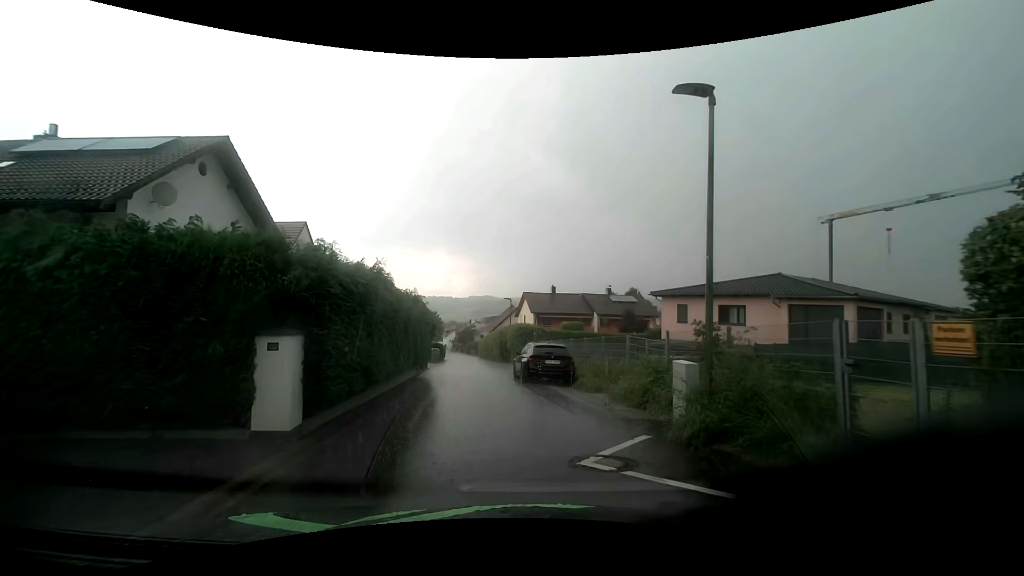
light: Day
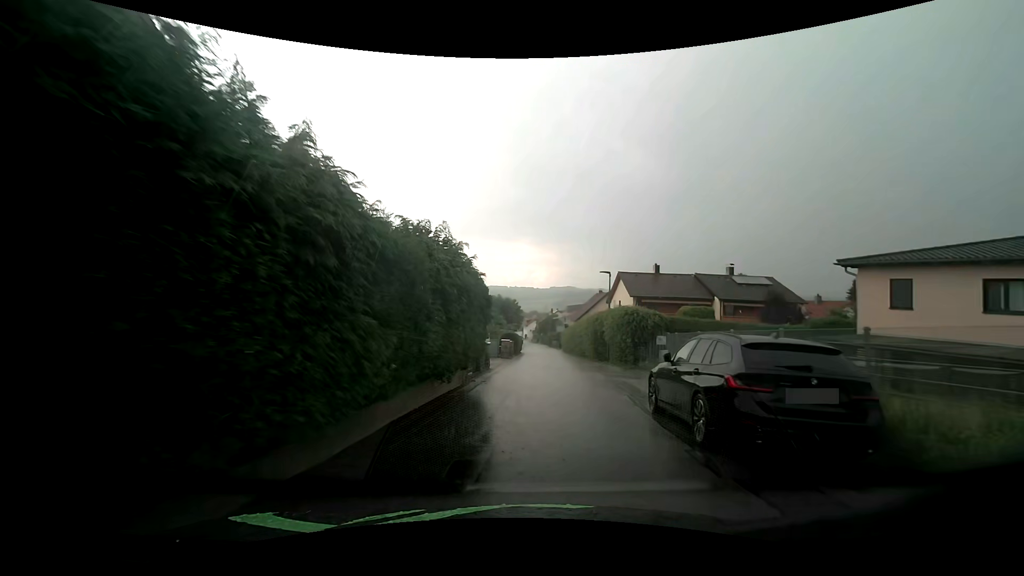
(-0.9, +11.0) m; -9°
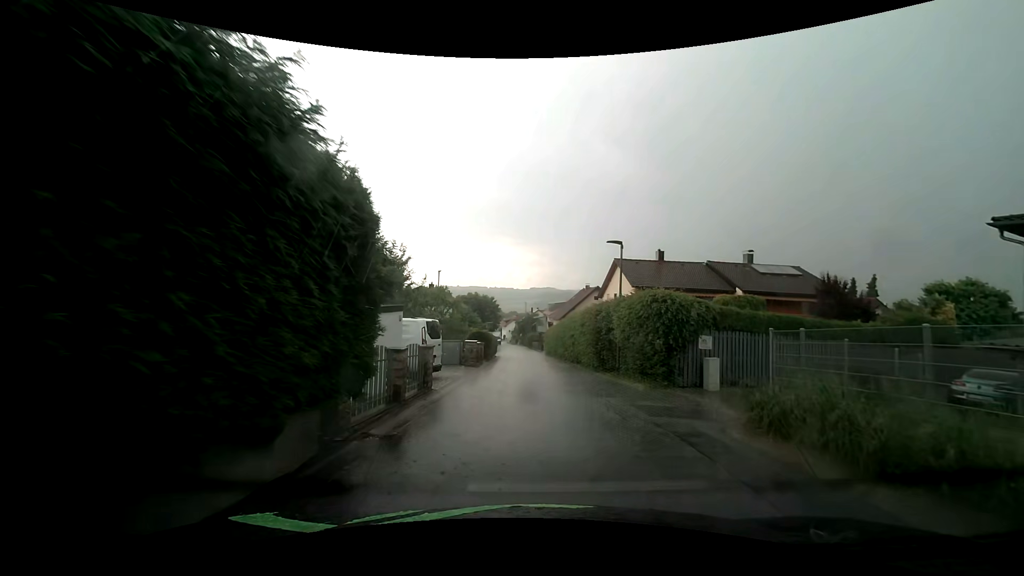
(+0.1, +9.1) m; +2°
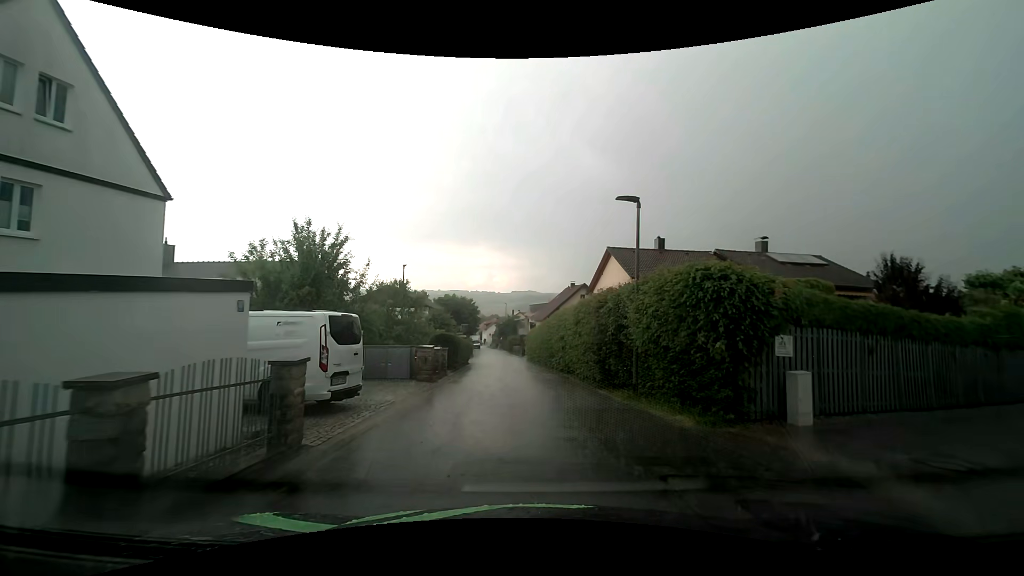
(+0.1, +6.3) m; +3°
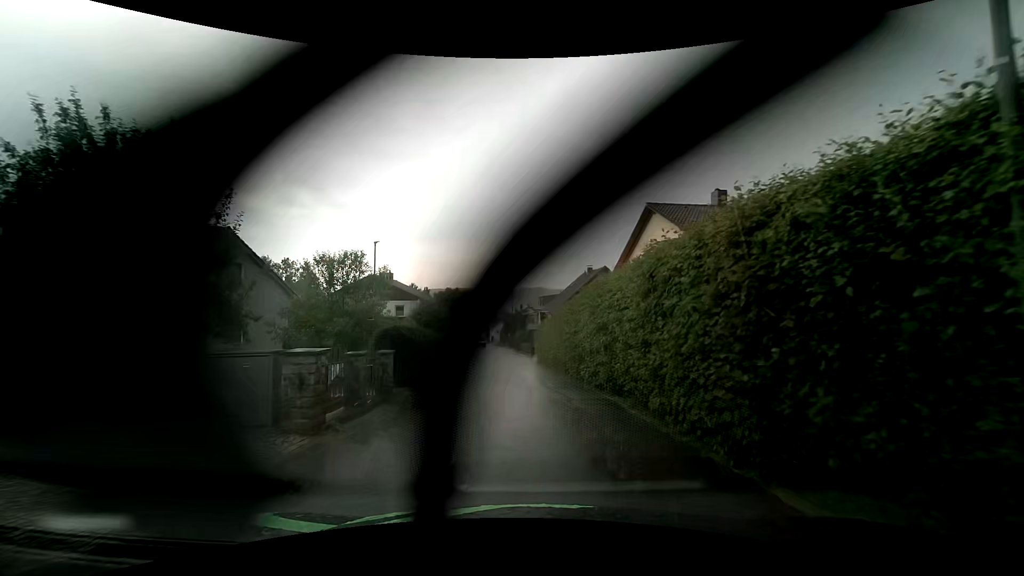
(-0.1, +9.8) m; -2°
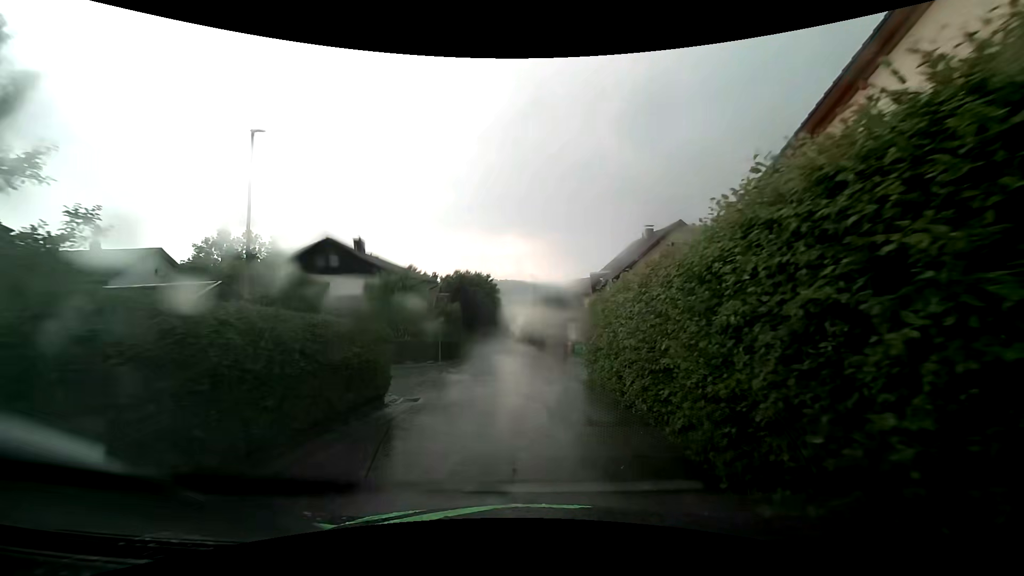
(-0.4, +17.0) m; -2°
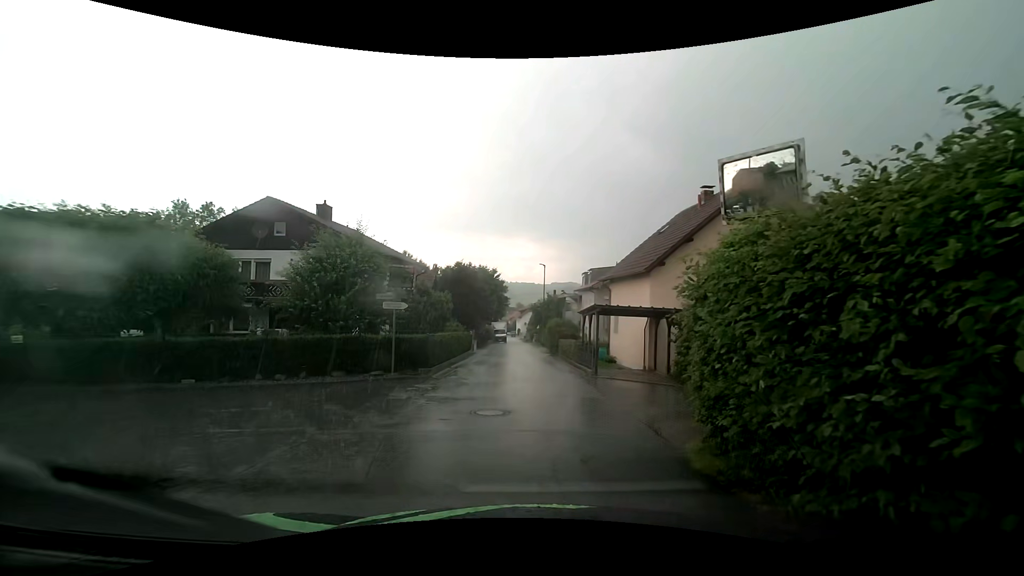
(-0.1, +9.4) m; -1°
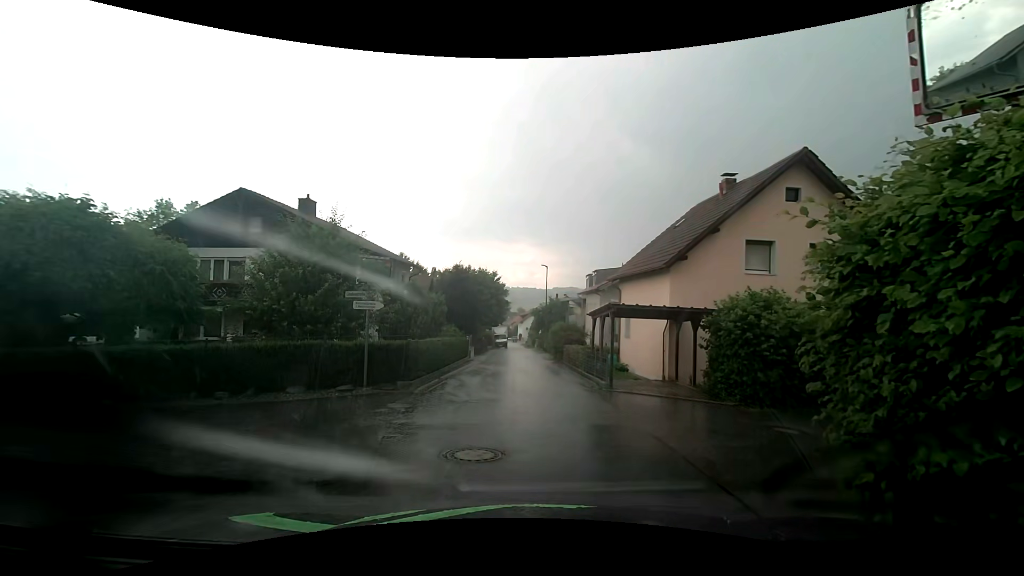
(0.0, +2.6) m; 0°
(0, +10) (0, +20) (0, +30) (0, +40) (-1, +50) (-1, +60) (-1, +70) (-2, +80) (-3, +90) (-3, +100) m
